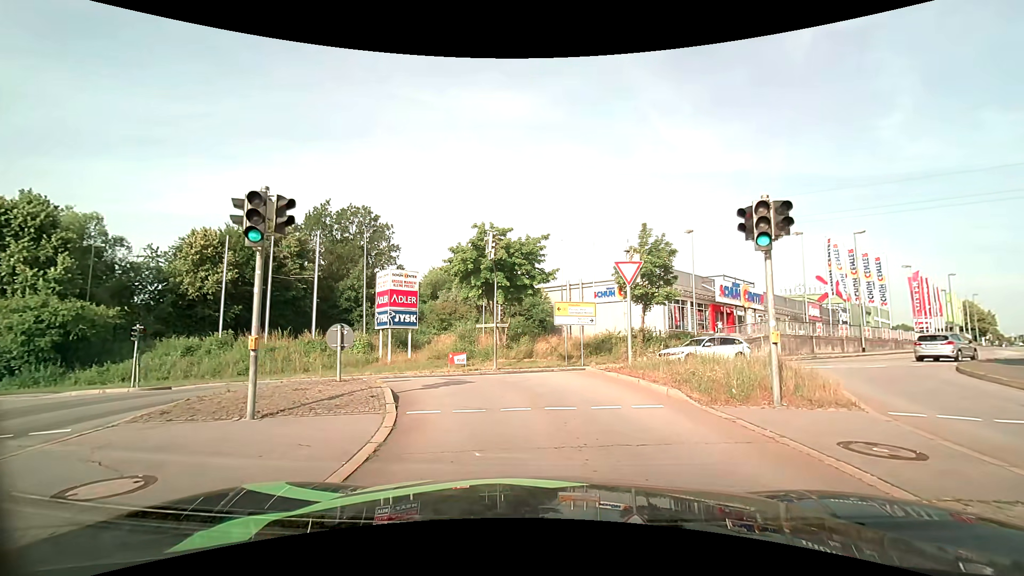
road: primary_link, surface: asphalt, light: Day
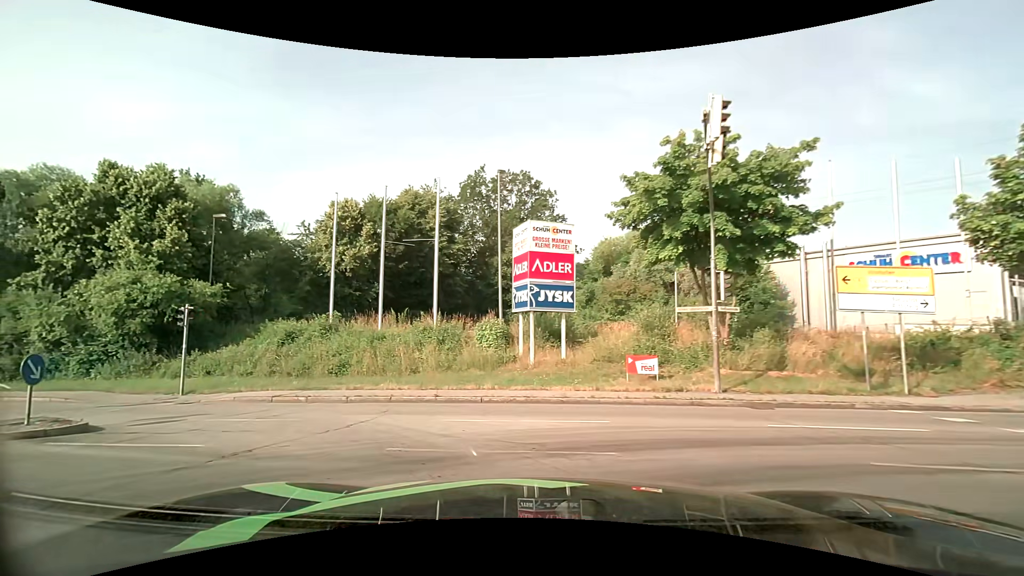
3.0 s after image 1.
(-1.5, +12.5) m; -20°
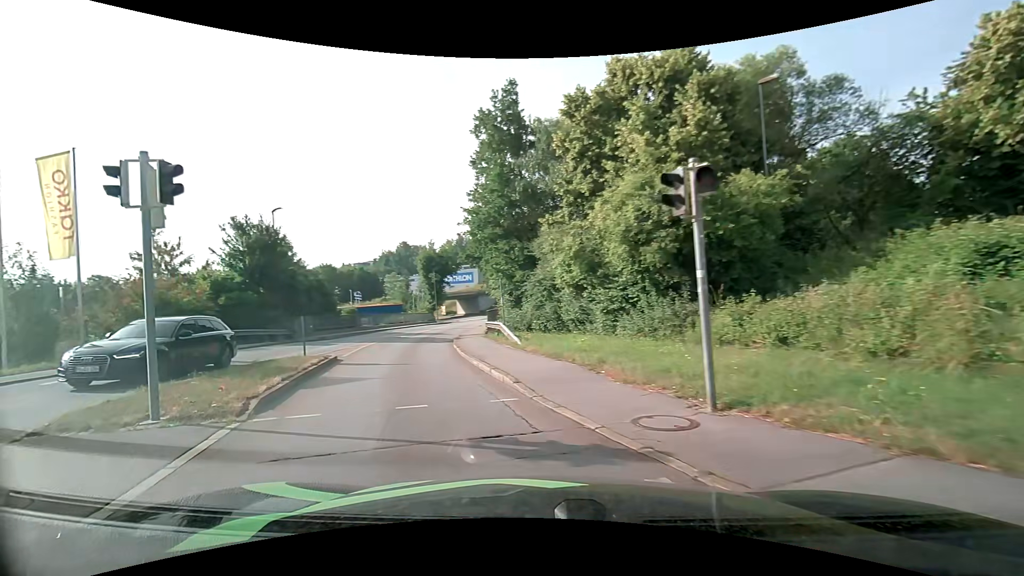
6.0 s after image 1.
(-6.7, +13.5) m; -59°
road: tertiary
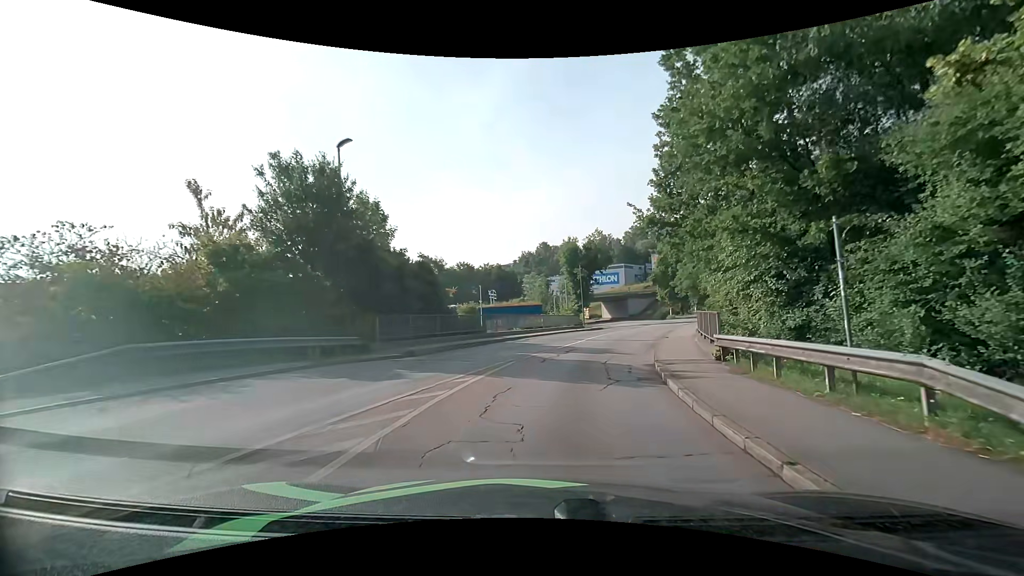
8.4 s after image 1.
(-3.6, +13.8) m; -17°
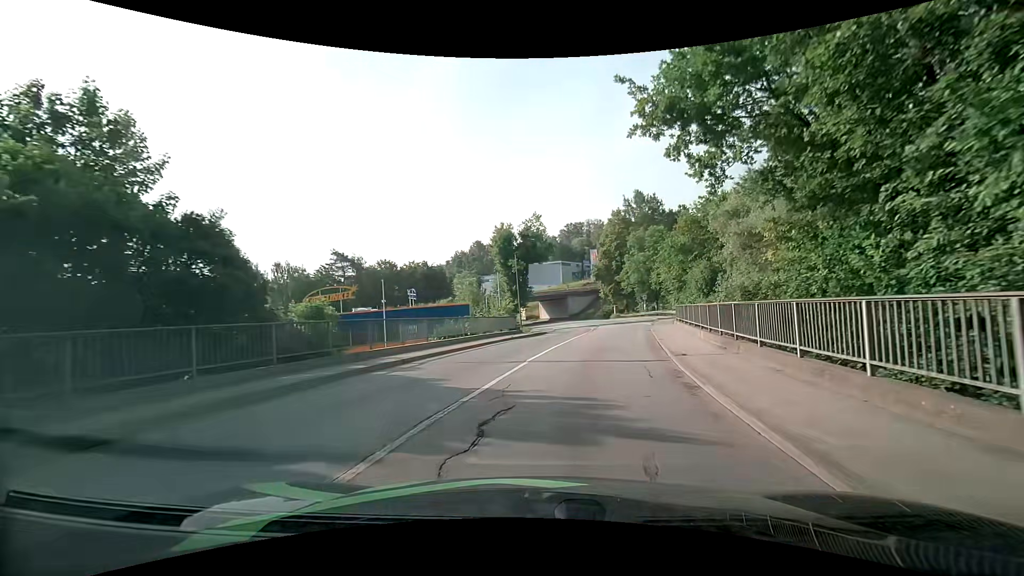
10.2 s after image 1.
(+0.7, +12.5) m; +7°
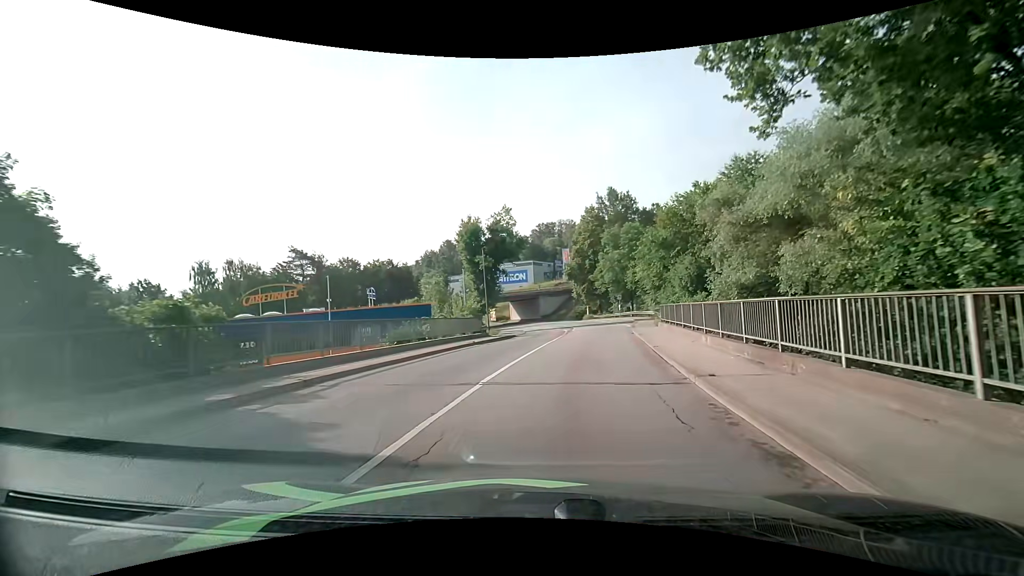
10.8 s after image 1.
(+0.1, +4.4) m; +3°
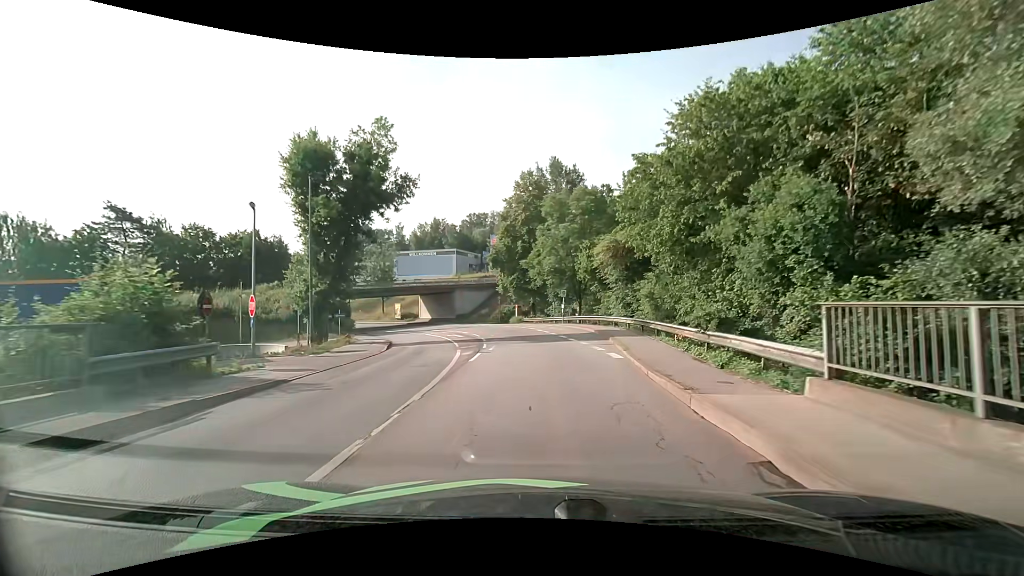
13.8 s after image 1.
(+2.4, +23.9) m; +9°
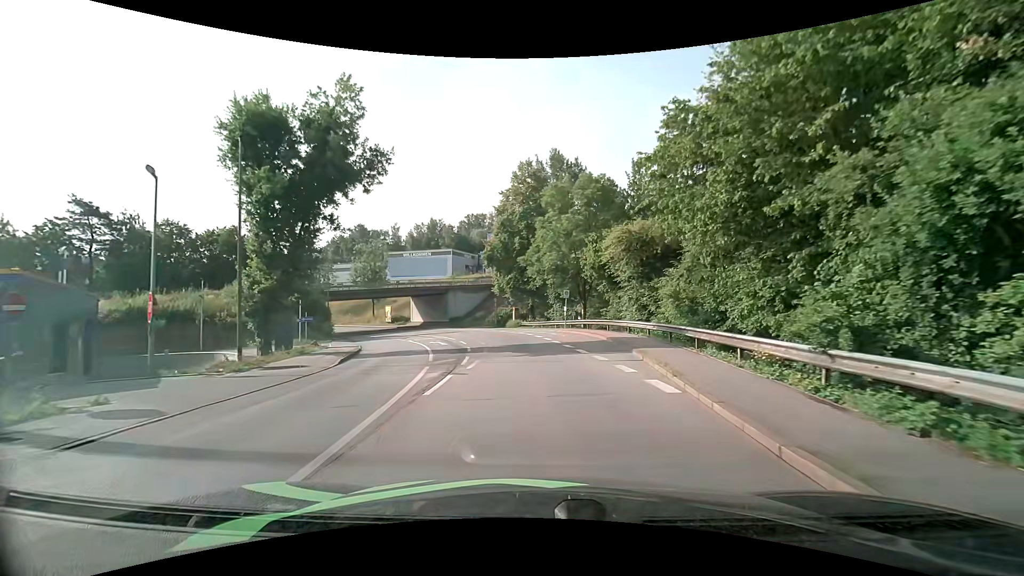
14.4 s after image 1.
(0.0, +5.6) m; 0°
(0, +10) (-1, +20) (-2, +30) (-4, +40) (-7, +49) (-11, +58) (-16, +67) (-22, +75) (-28, +83) (-35, +90) m
